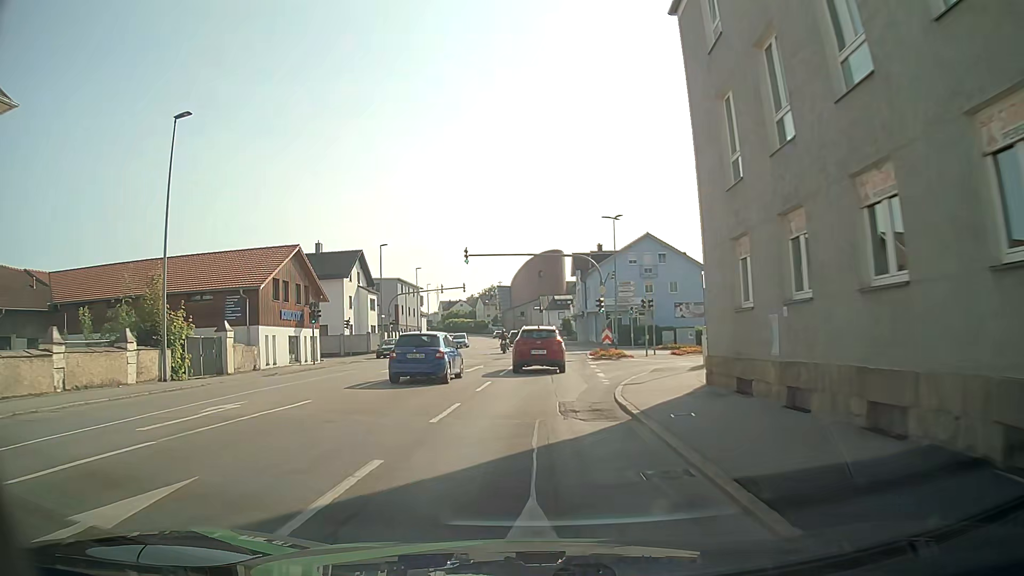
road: tertiary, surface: asphalt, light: Day
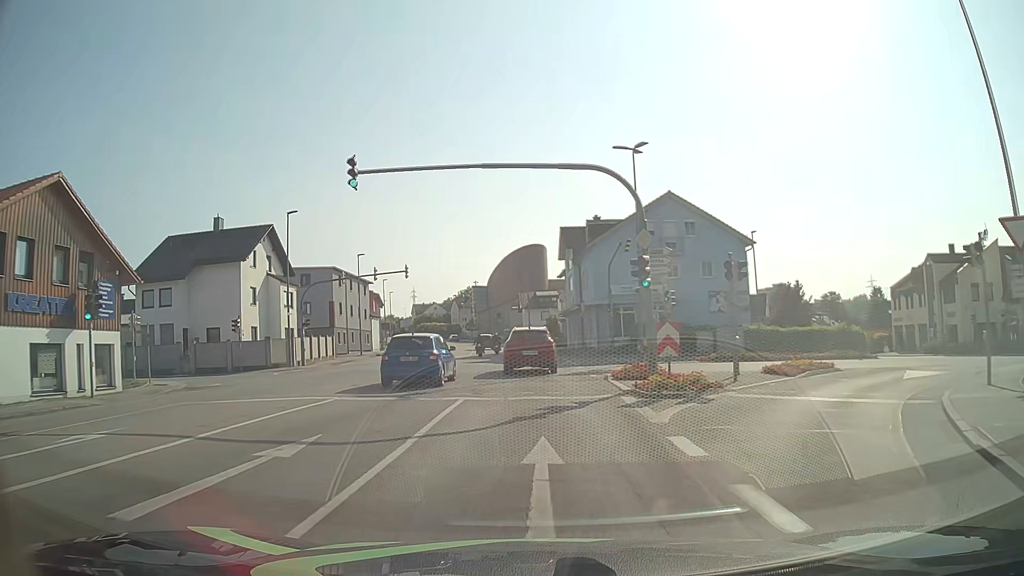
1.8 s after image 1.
(+0.4, +20.5) m; +2°
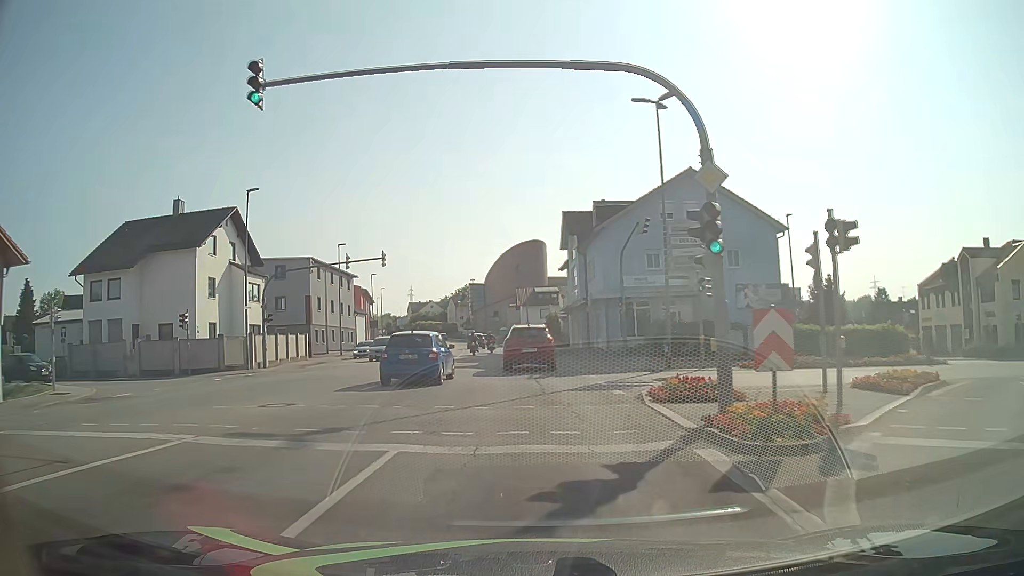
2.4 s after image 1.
(0.0, +6.8) m; -1°
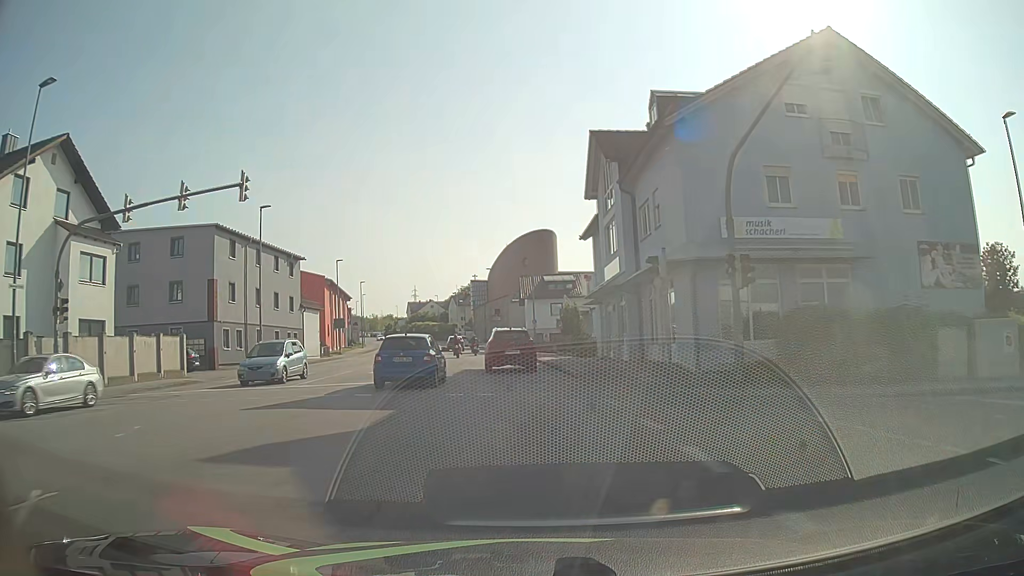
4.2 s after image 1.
(+0.1, +20.4) m; -1°
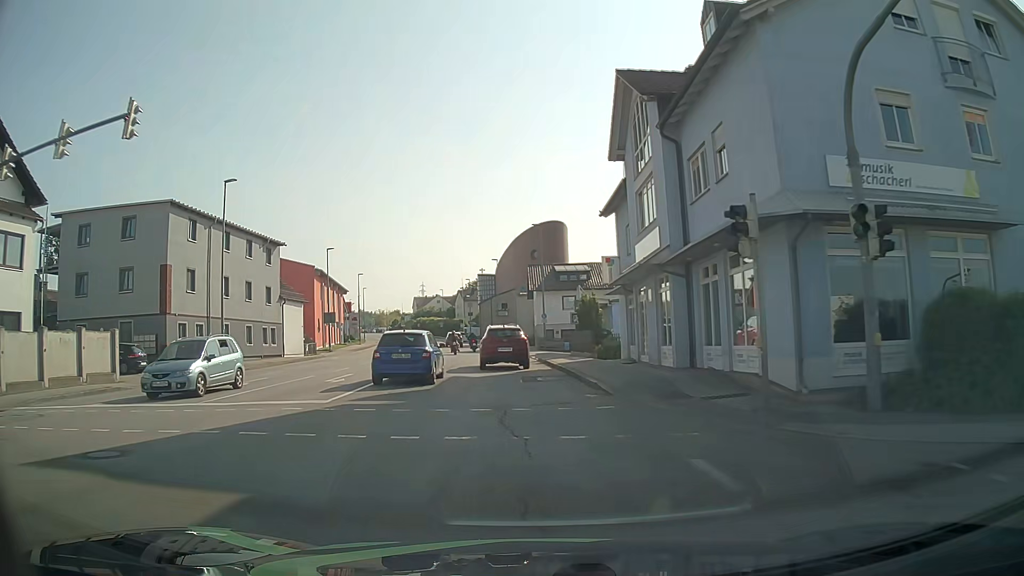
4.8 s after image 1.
(0.0, +6.9) m; 0°
(0, +10) (-1, +20) (-1, +30) (-2, +40) (-3, +50) (-4, +60) (-6, +70) (-7, +80) (-9, +89) (-11, +99) m
